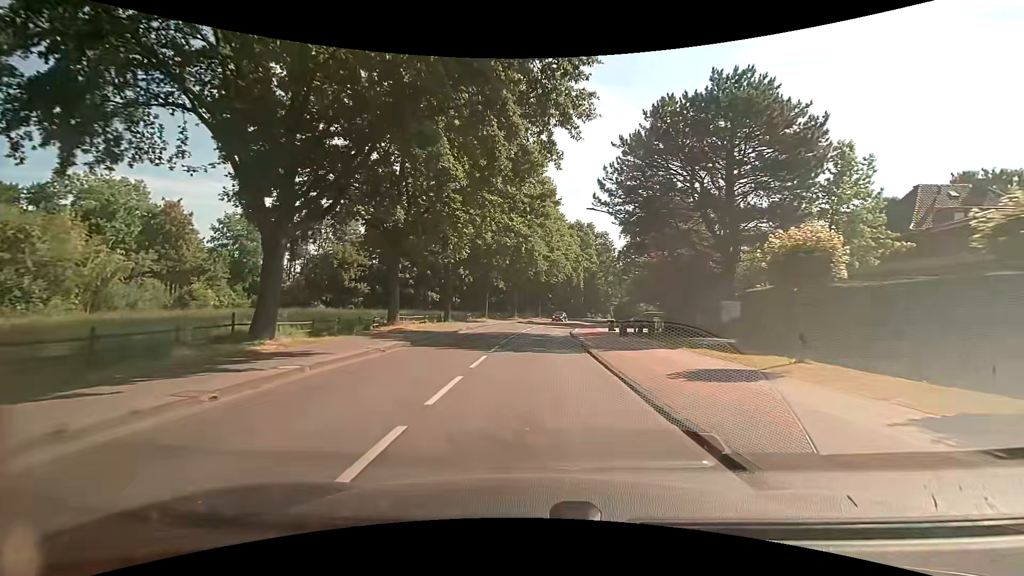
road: tertiary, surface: asphalt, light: Day
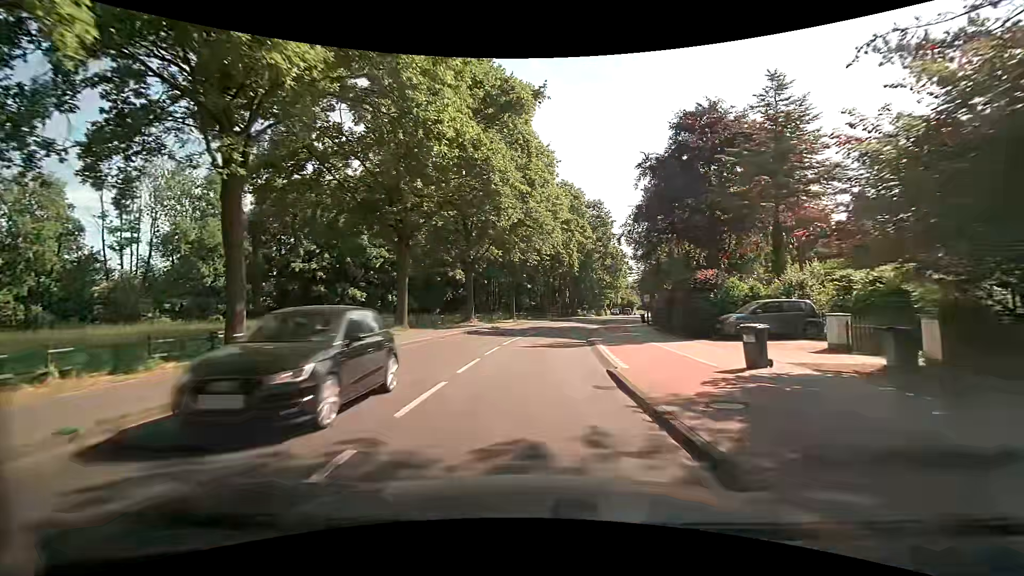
(+0.7, +28.1) m; +3°
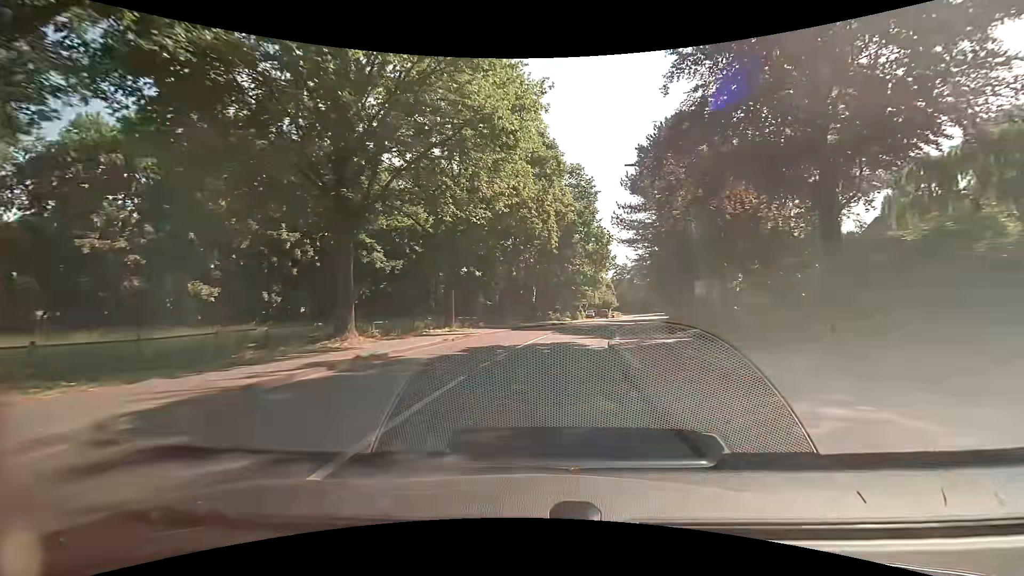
(+0.7, +21.3) m; +5°
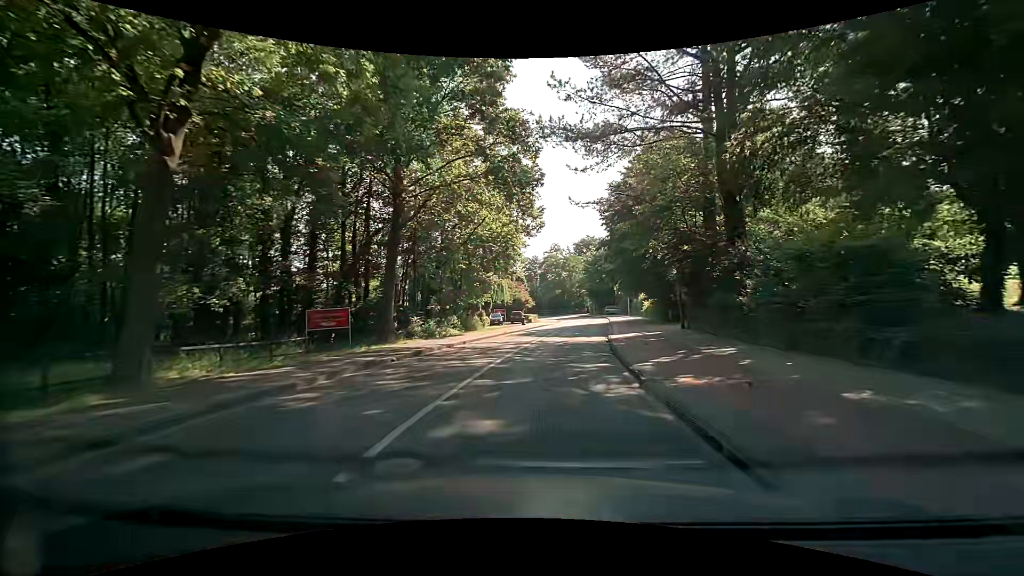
(+2.9, +35.3) m; +10°
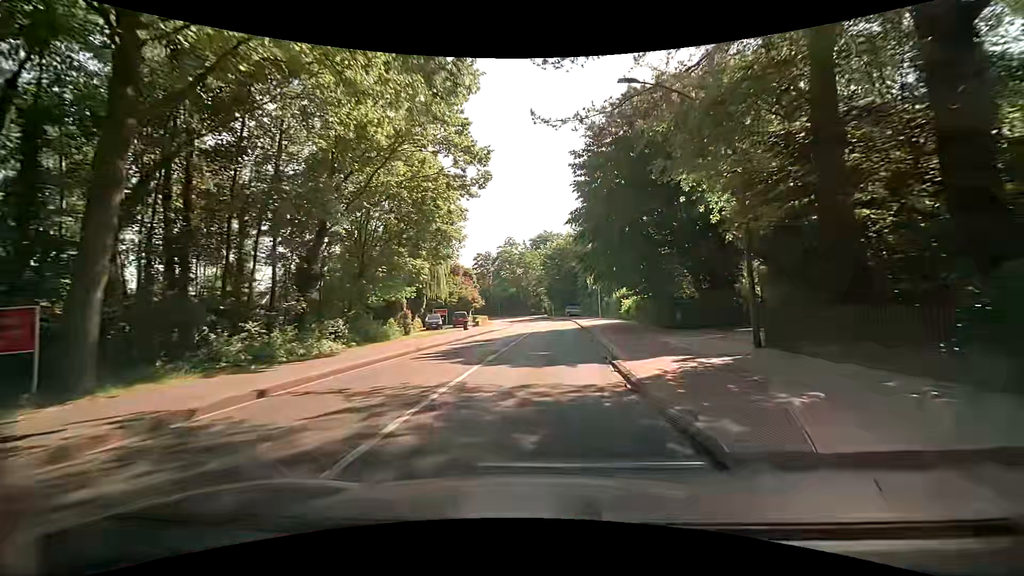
(+0.5, +14.0) m; +3°
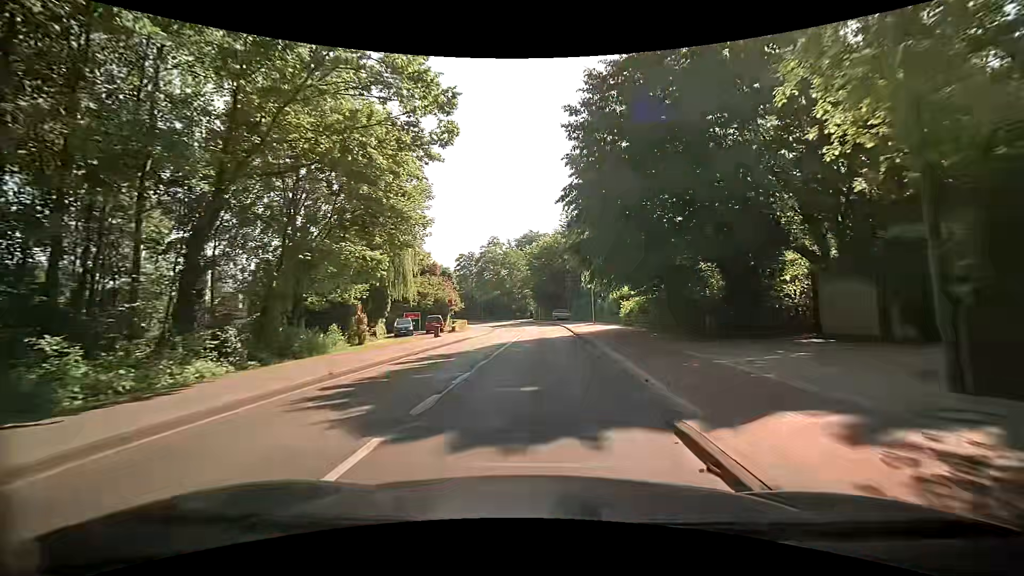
(+0.3, +6.7) m; +3°
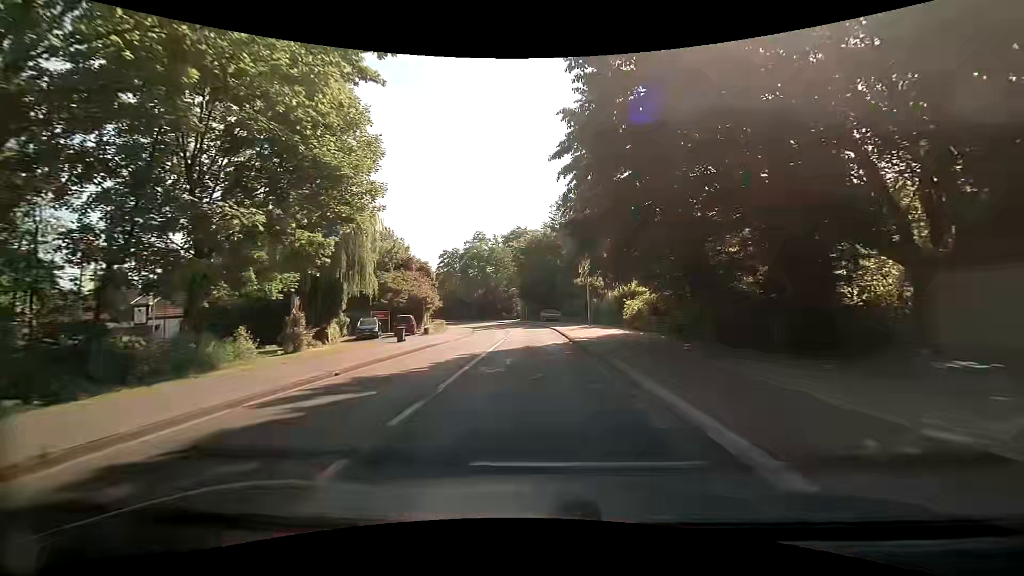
(+0.1, +6.6) m; +2°
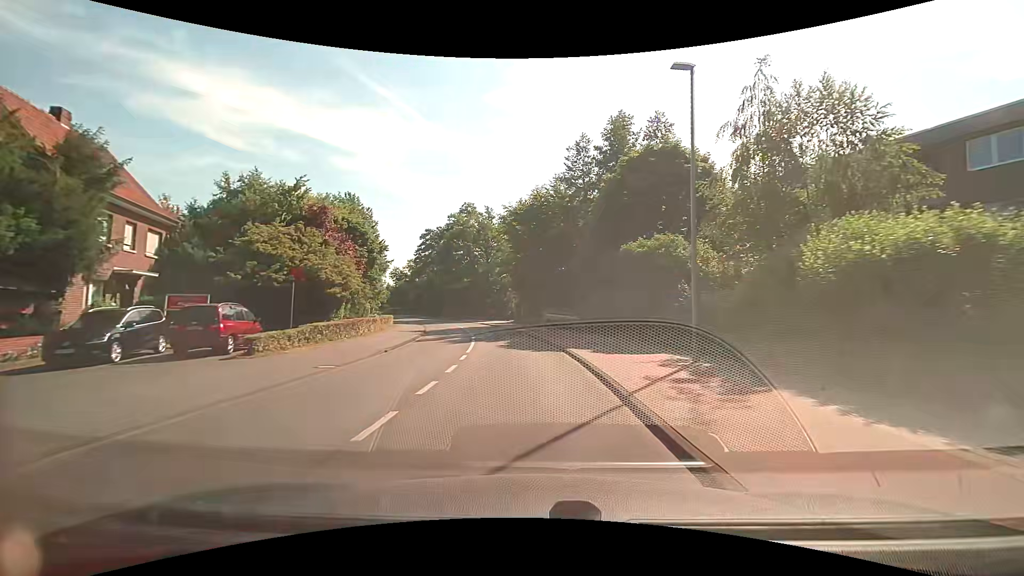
(0.0, +25.8) m; 0°
(0, +10) (-1, +20) (-2, +30) (-4, +40) (-6, +50) (-8, +59) (-11, +69) (-15, +78) (-19, +87) (-24, +96) m
